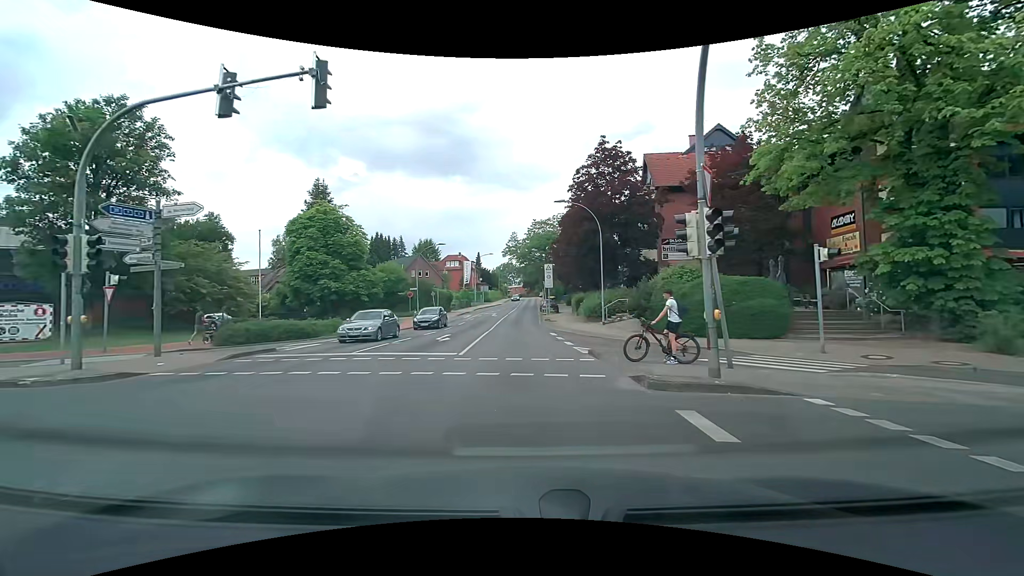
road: secondary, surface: asphalt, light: Day
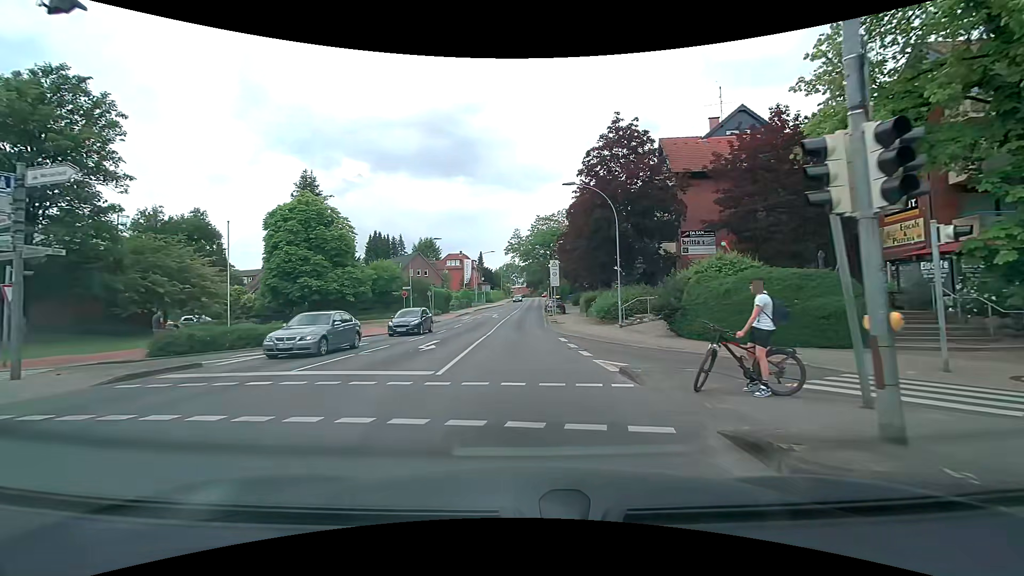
(0.0, +4.5) m; -1°
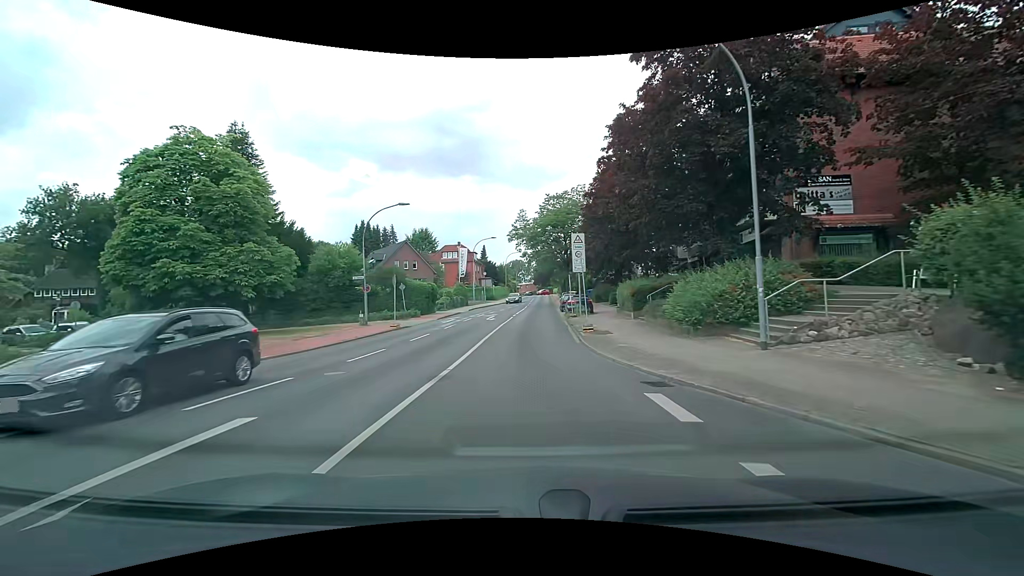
(-0.1, +15.1) m; 0°
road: tertiary
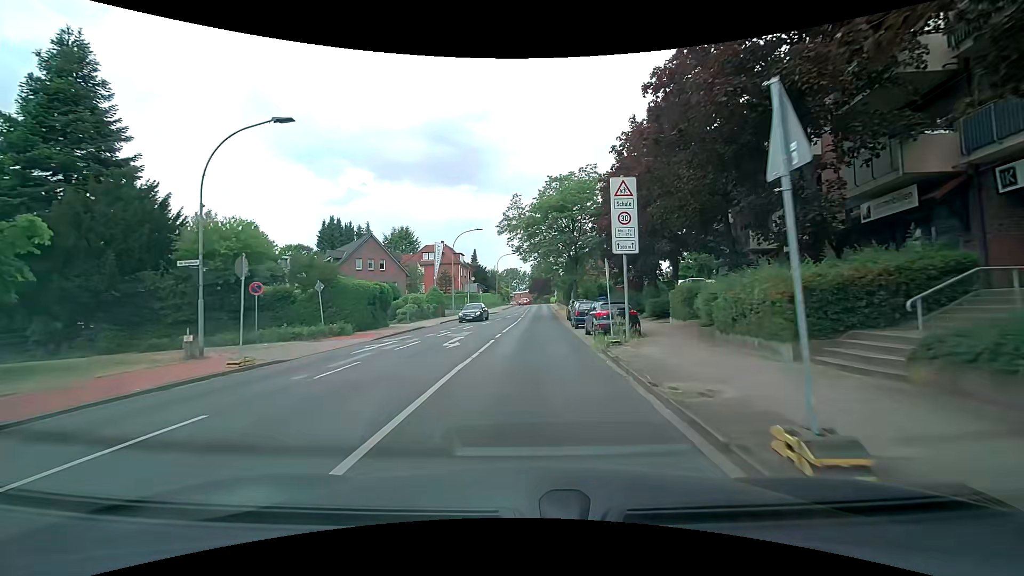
(-0.1, +15.1) m; 0°
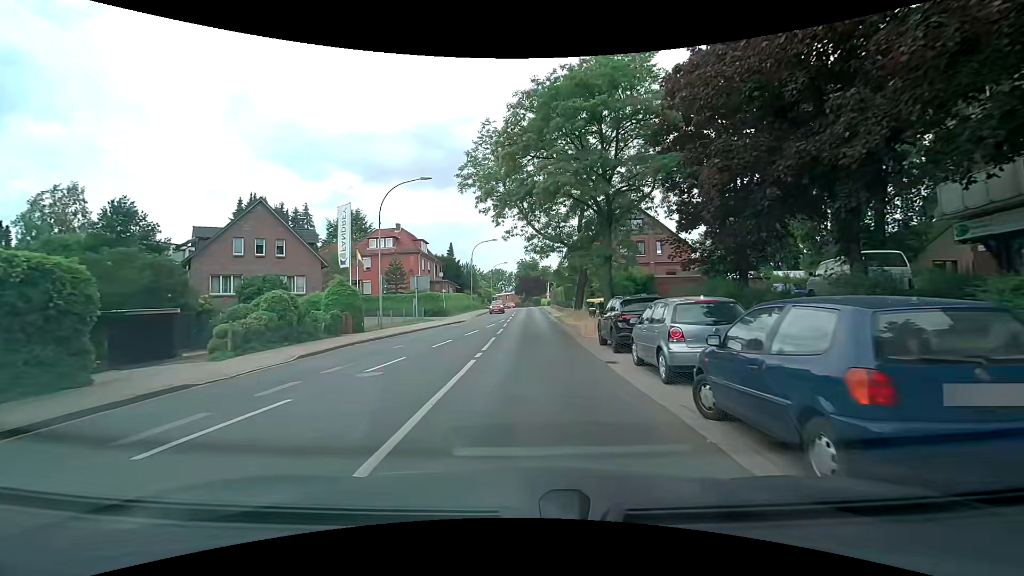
(+0.3, +22.6) m; +1°
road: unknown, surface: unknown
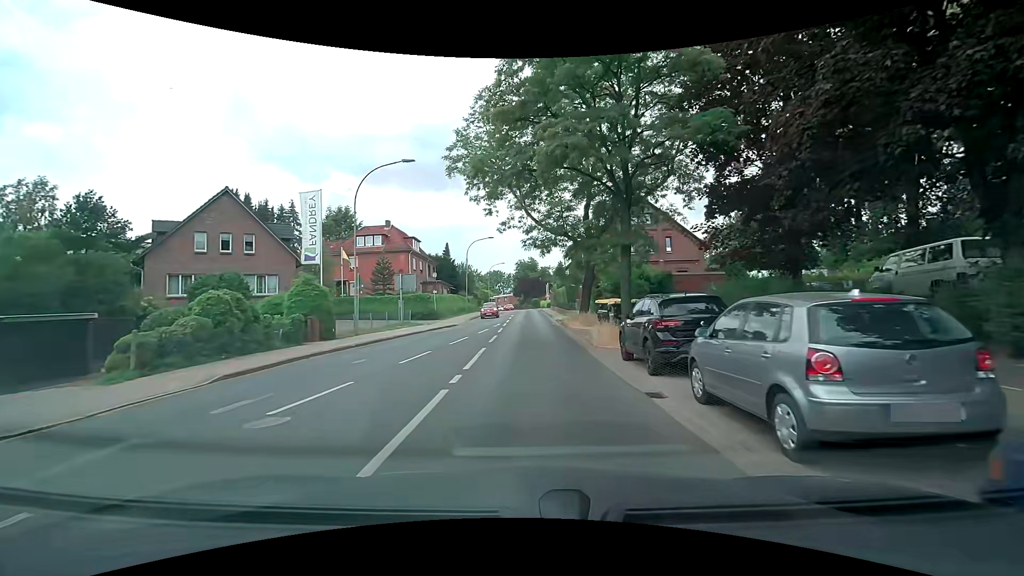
(0.0, +4.2) m; 0°
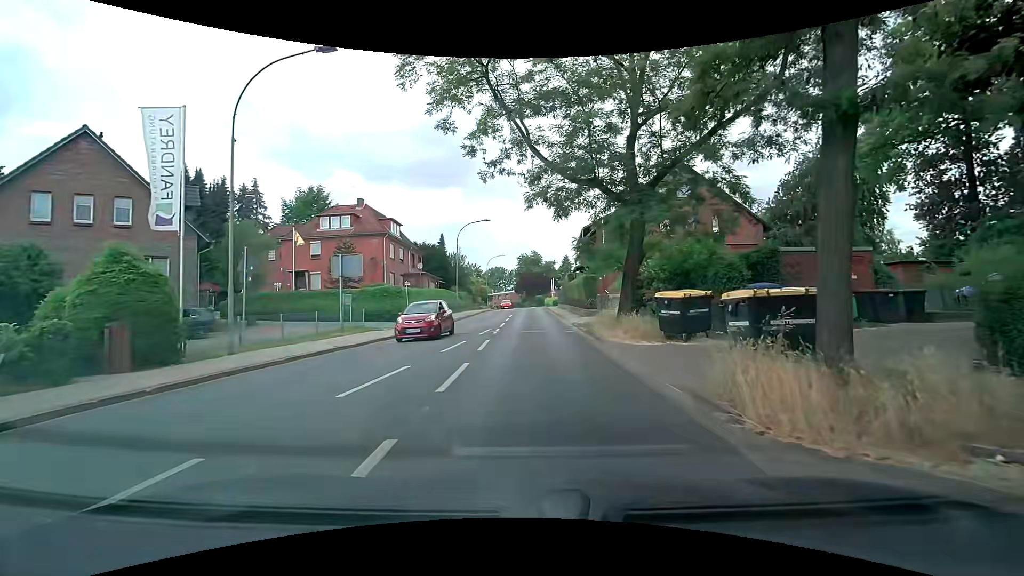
(-0.1, +11.1) m; 0°
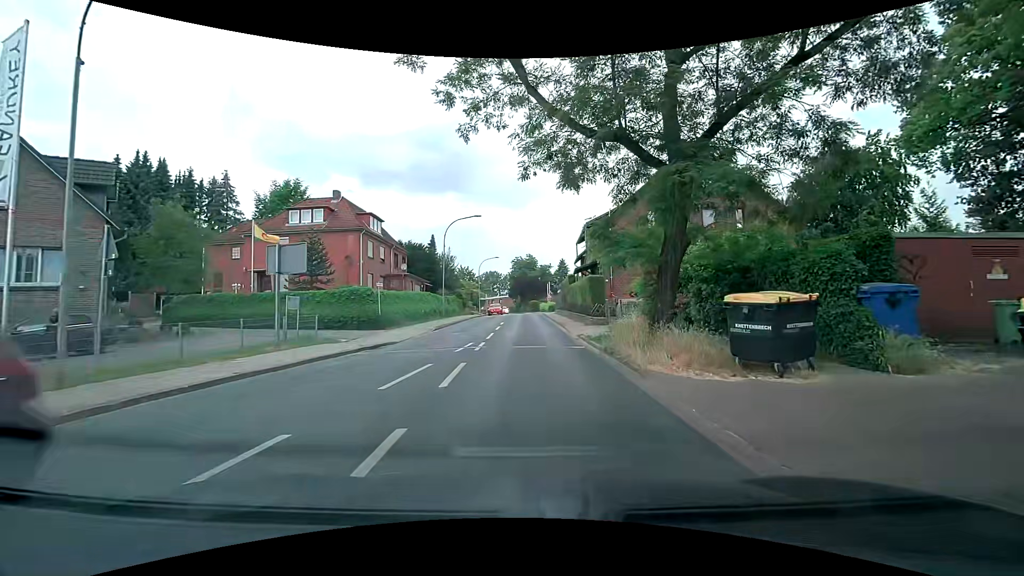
(-0.1, +5.0) m; -1°
